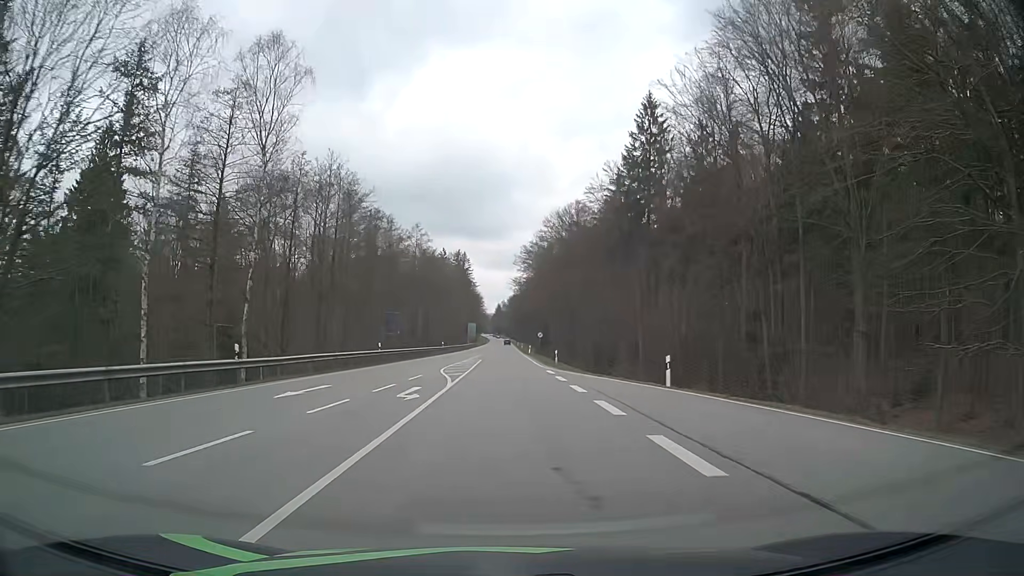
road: secondary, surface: asphalt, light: Day
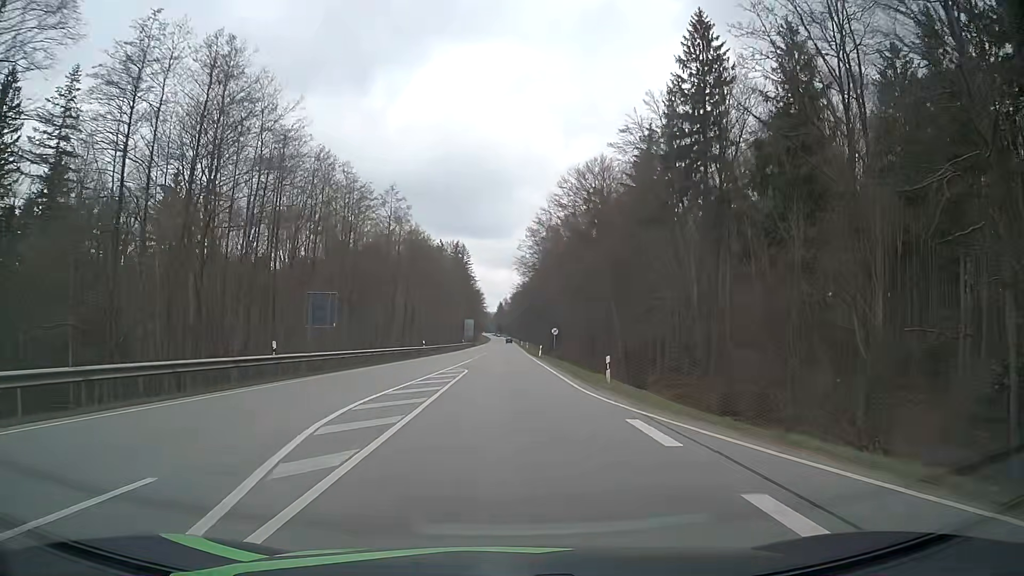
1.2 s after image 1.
(0.0, +22.0) m; 0°
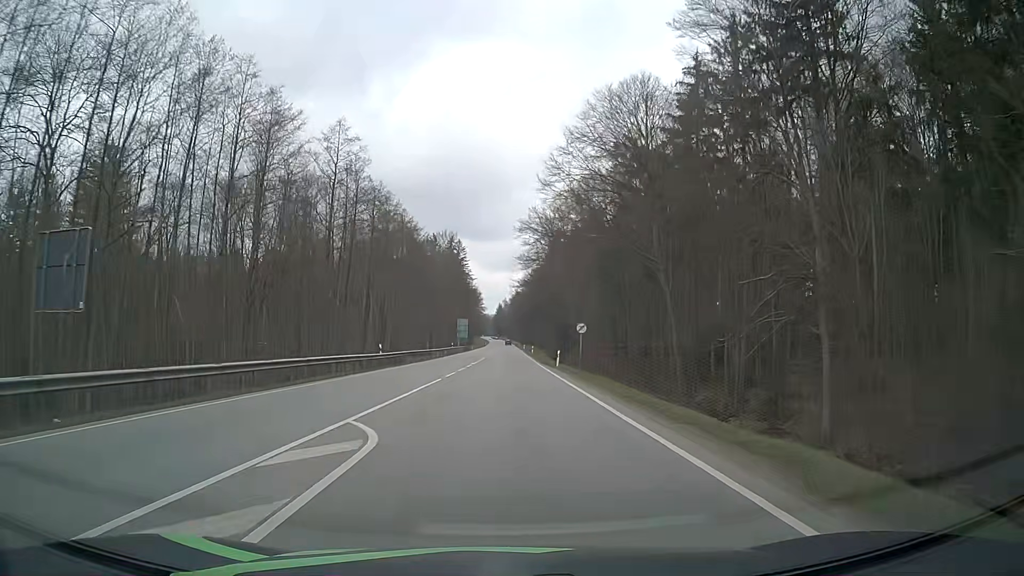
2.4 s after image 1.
(-0.1, +22.2) m; 0°
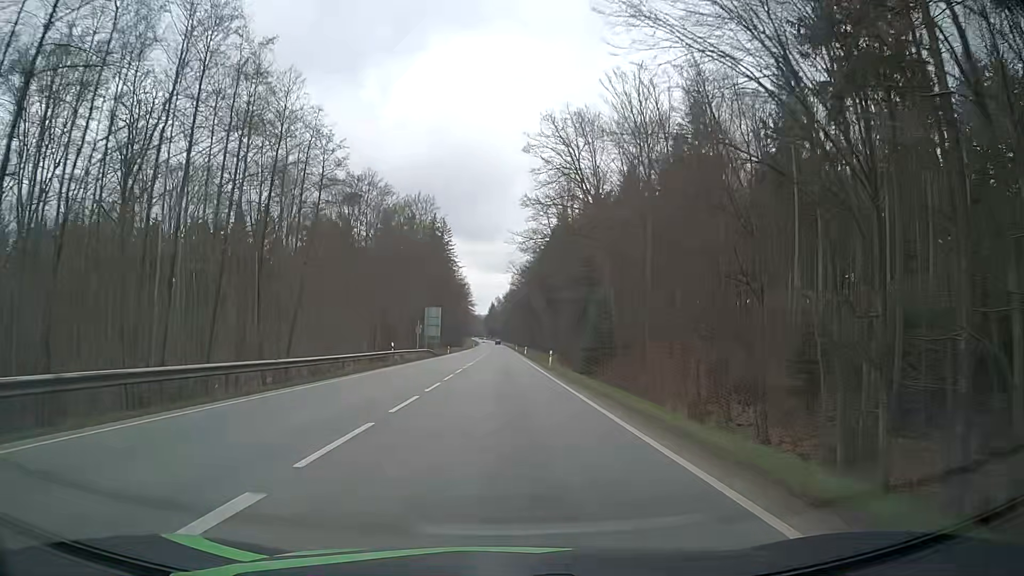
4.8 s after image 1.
(0.0, +44.6) m; 0°
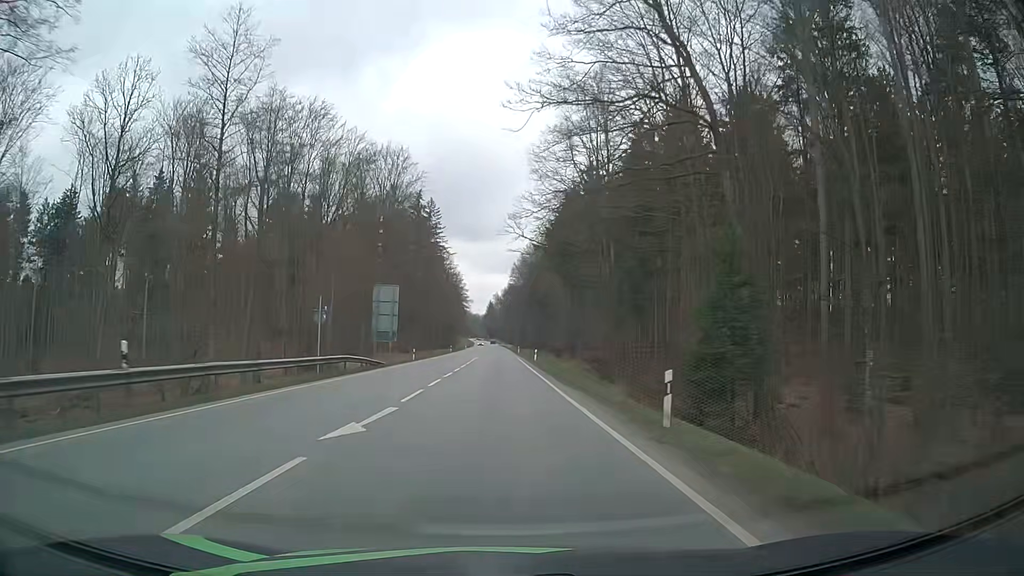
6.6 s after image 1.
(+0.4, +33.5) m; +1°
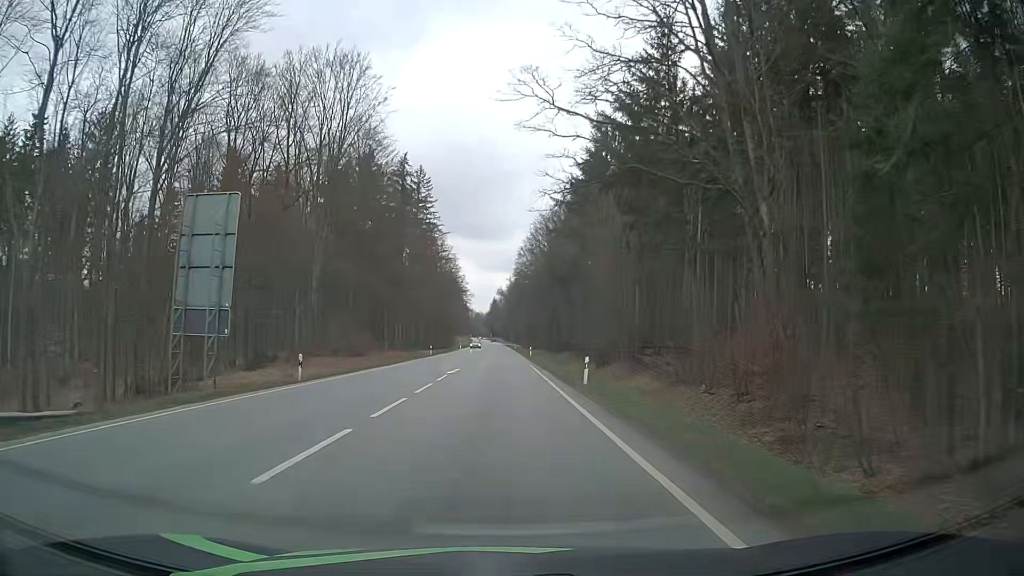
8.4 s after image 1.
(-0.2, +33.6) m; -1°
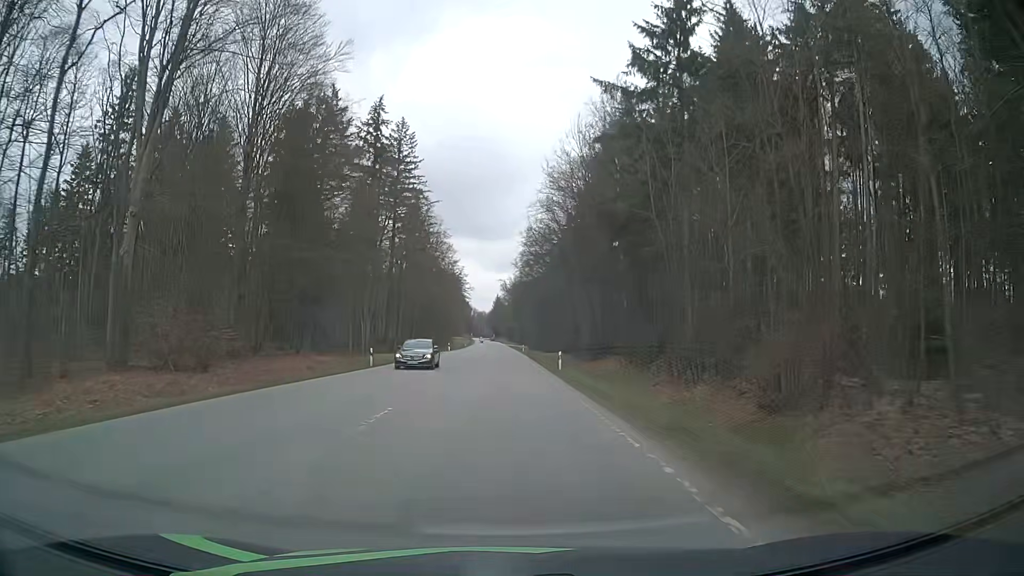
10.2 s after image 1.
(-0.1, +33.6) m; 0°
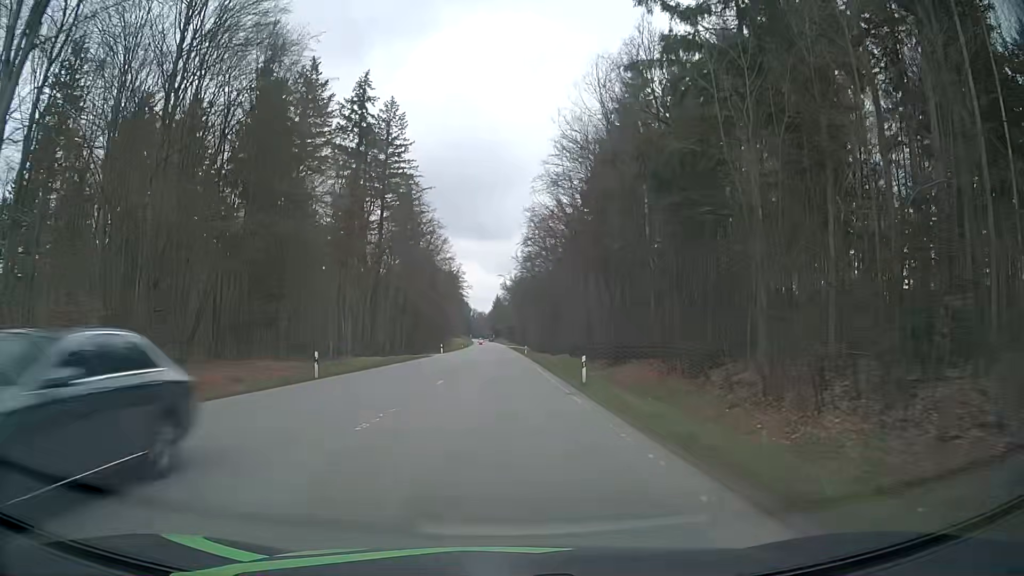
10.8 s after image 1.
(0.0, +11.2) m; 0°
(0, +10) (0, +20) (0, +30) (0, +40) (0, +50) (0, +60) (0, +70) (0, +80) (-1, +90) (-1, +100) m
